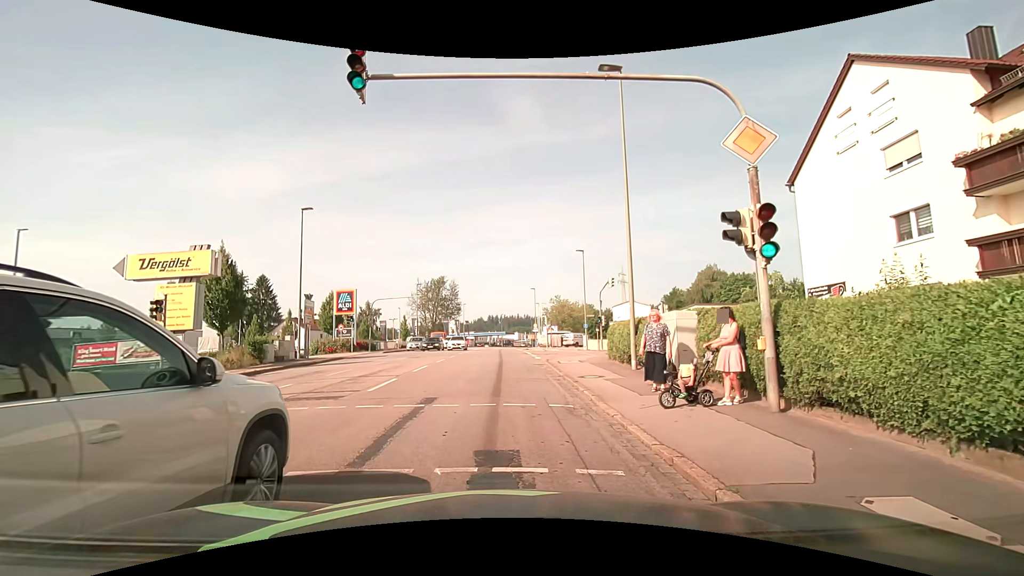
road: tertiary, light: Day
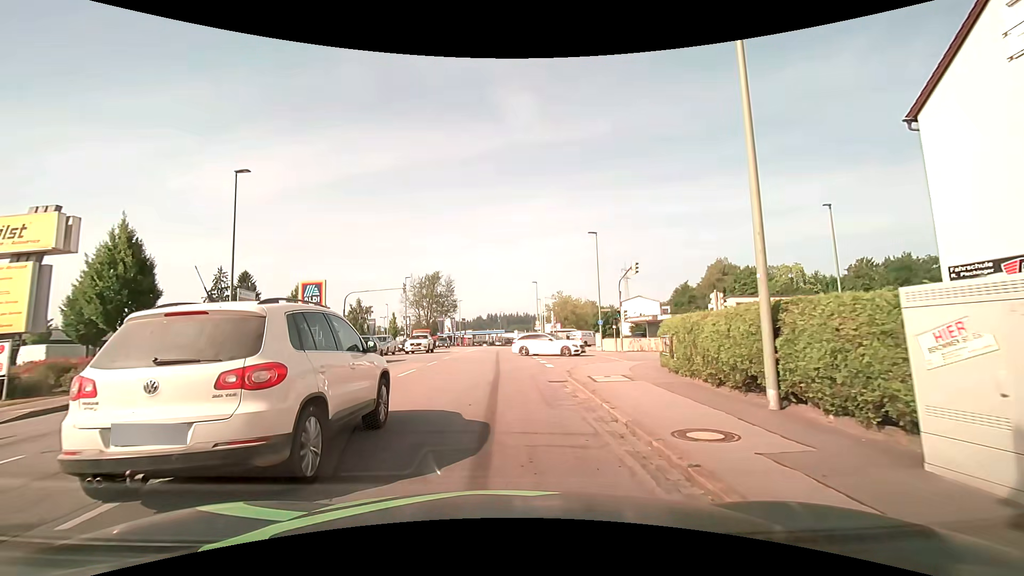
(-0.1, +8.5) m; 0°
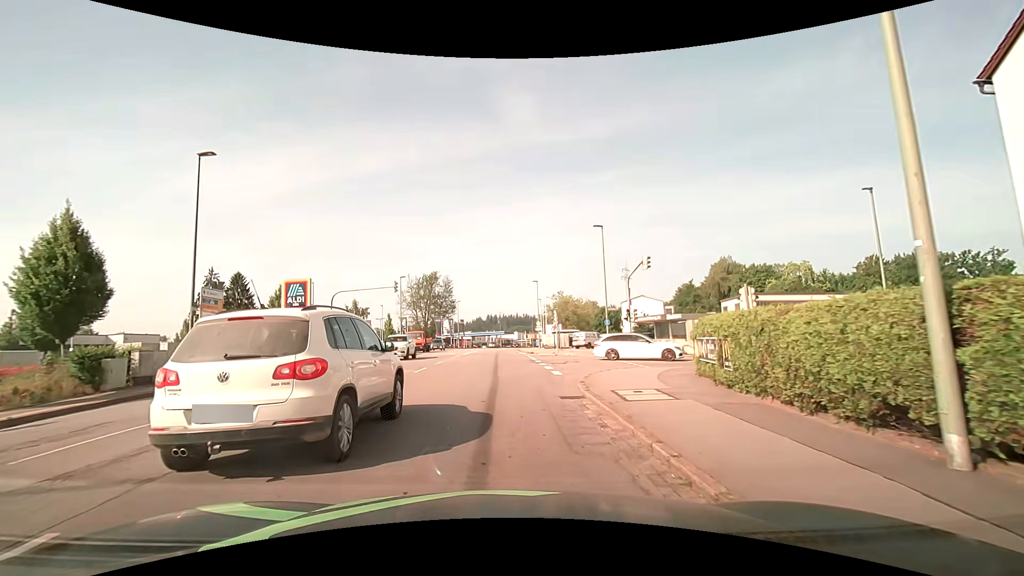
(0.0, +3.1) m; -1°
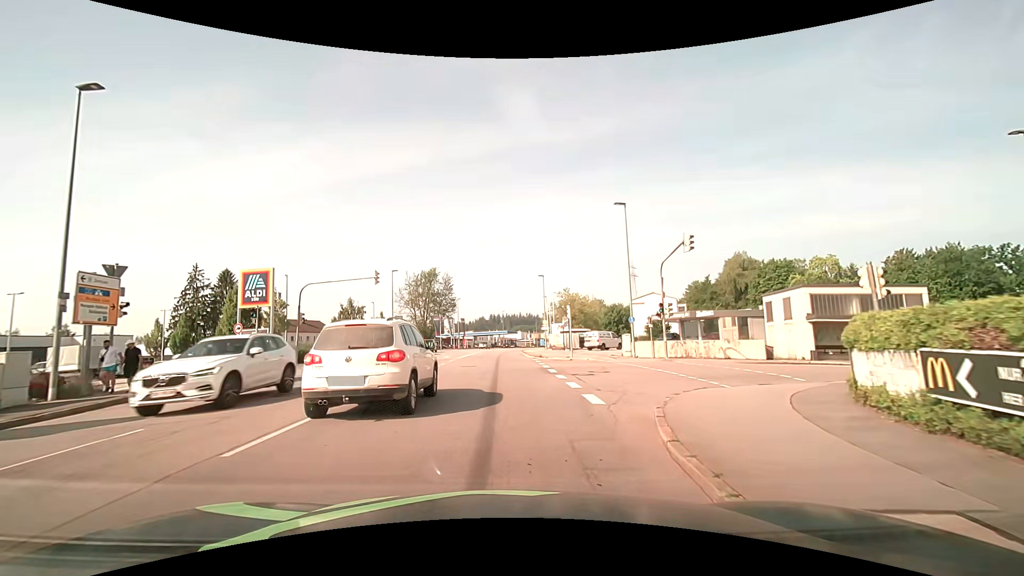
(0.0, +6.9) m; -1°
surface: asphalt
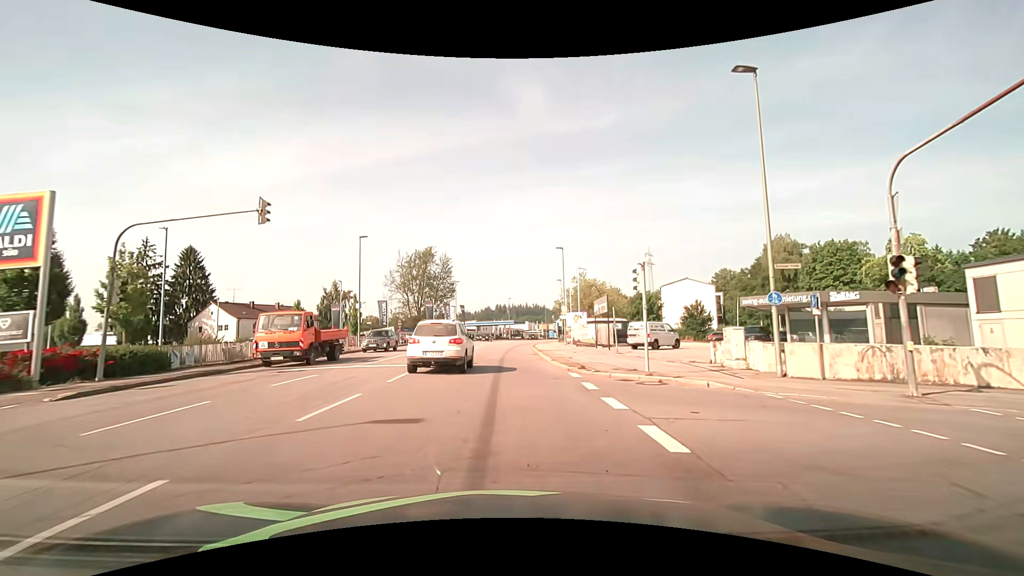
(+0.1, +16.5) m; 0°
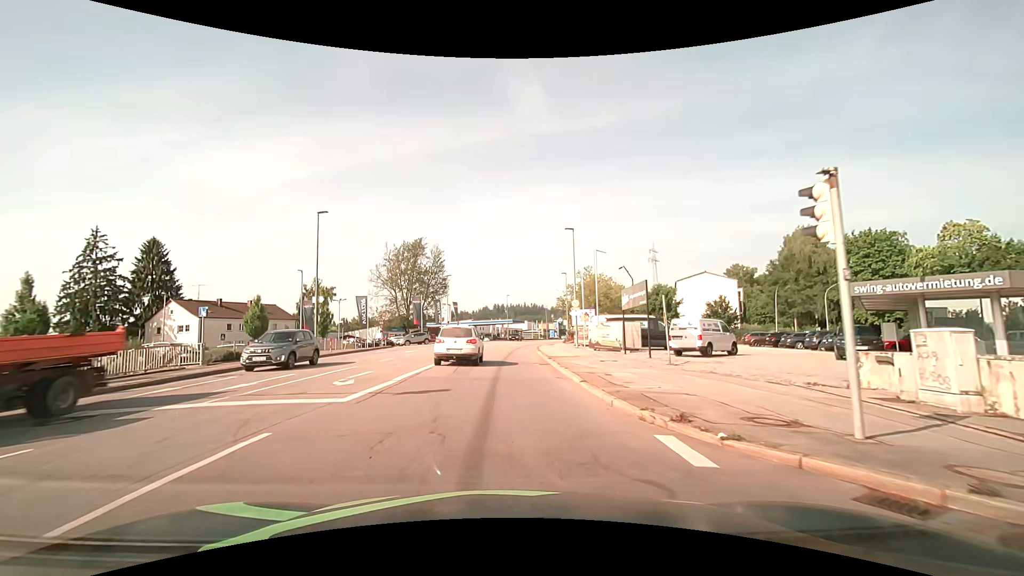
(0.0, +9.8) m; +1°
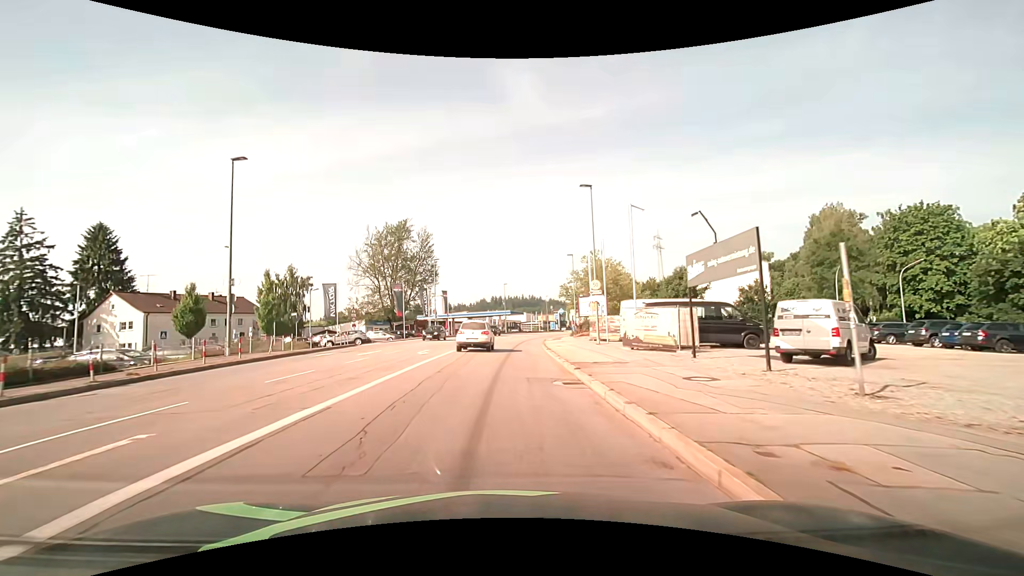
(0.0, +10.8) m; 0°
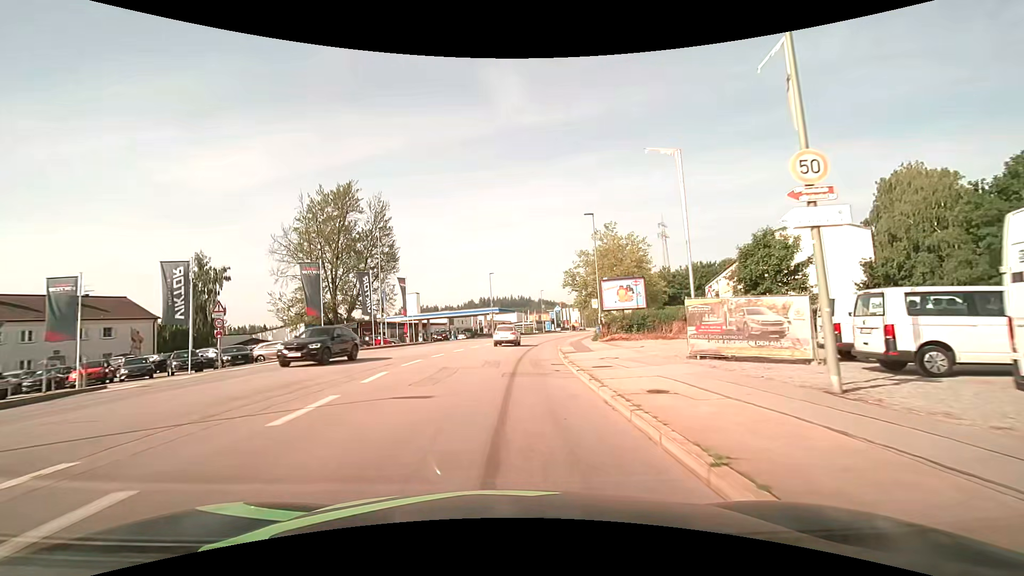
(+0.2, +23.2) m; +1°
(0, +10) (0, +20) (+1, +30) (+2, +40) (+3, +50) (+5, +60) (+7, +69) (+10, +79) (+12, +89) (+15, +98) m
